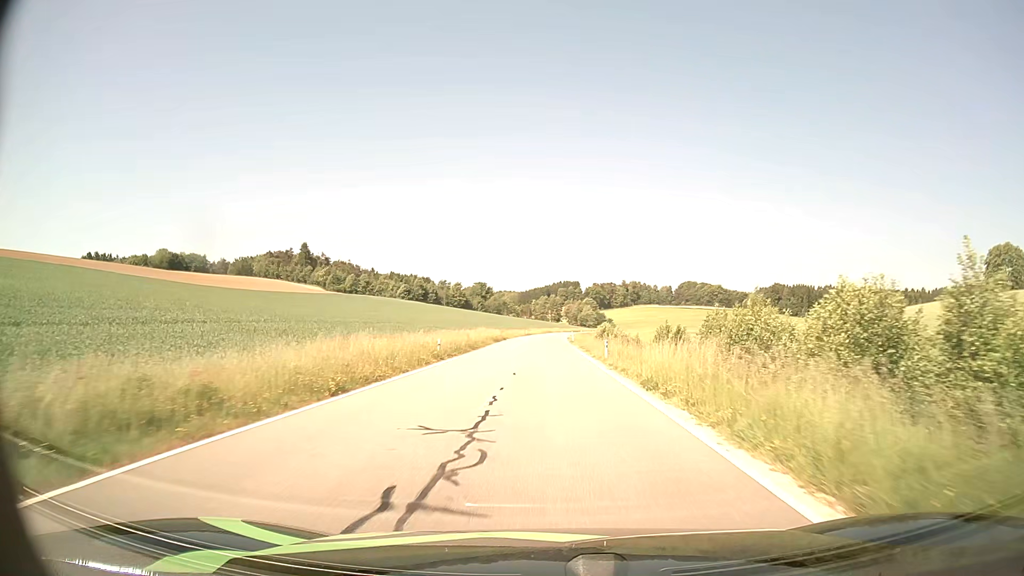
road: tertiary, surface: asphalt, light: Day
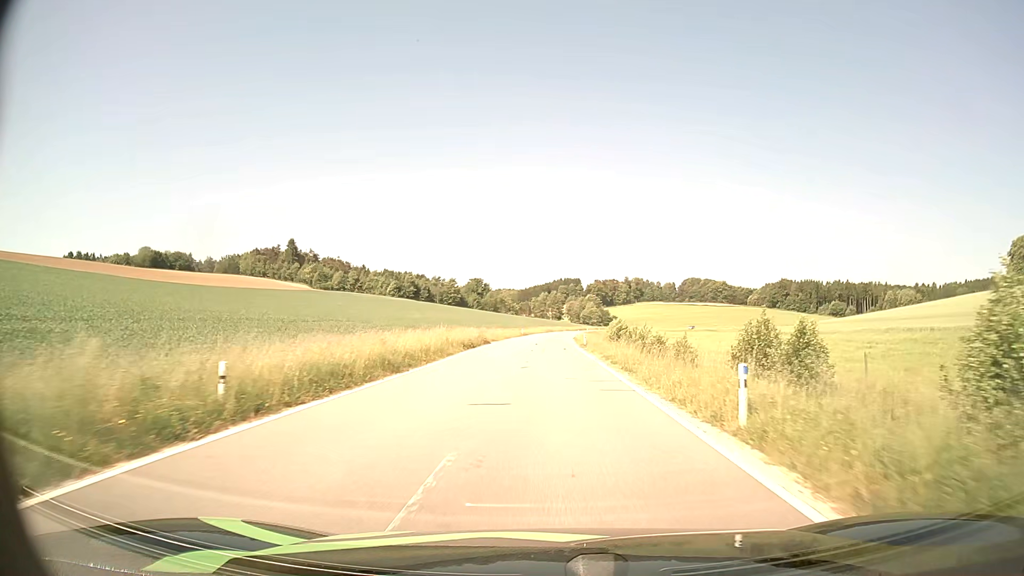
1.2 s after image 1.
(0.0, +20.4) m; 0°
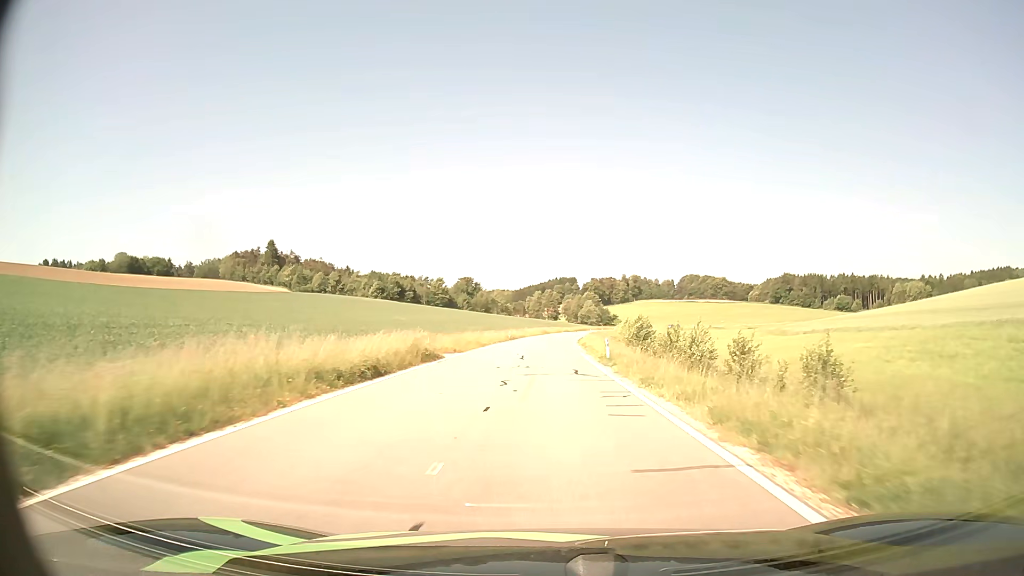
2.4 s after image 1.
(+0.1, +21.1) m; 0°
(0, +10) (0, +20) (0, +30) (0, +40) (+1, +50) (+1, +60) (+1, +70) (+2, +80) (+3, +90) (+4, +100) m
